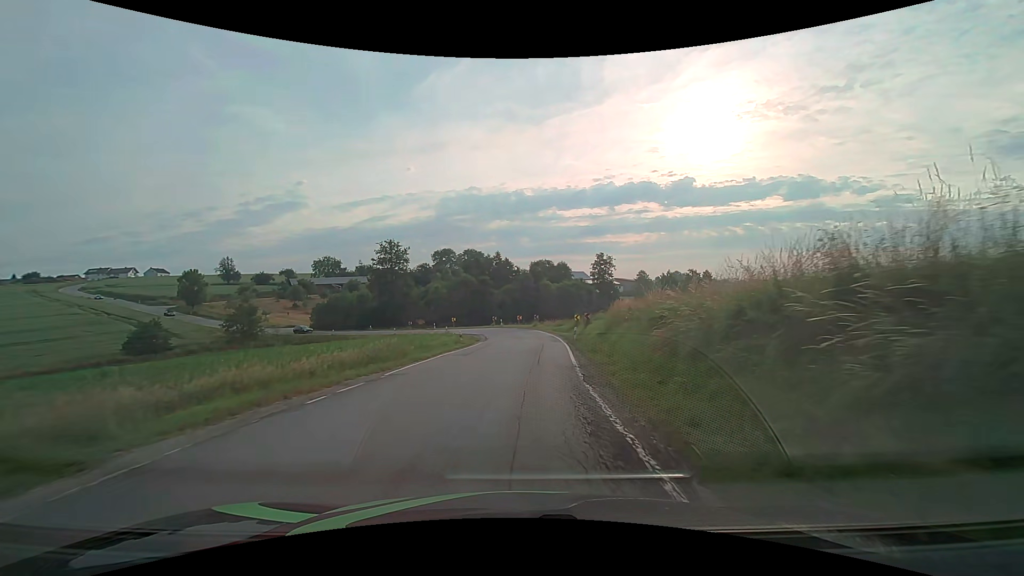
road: secondary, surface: asphalt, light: Day
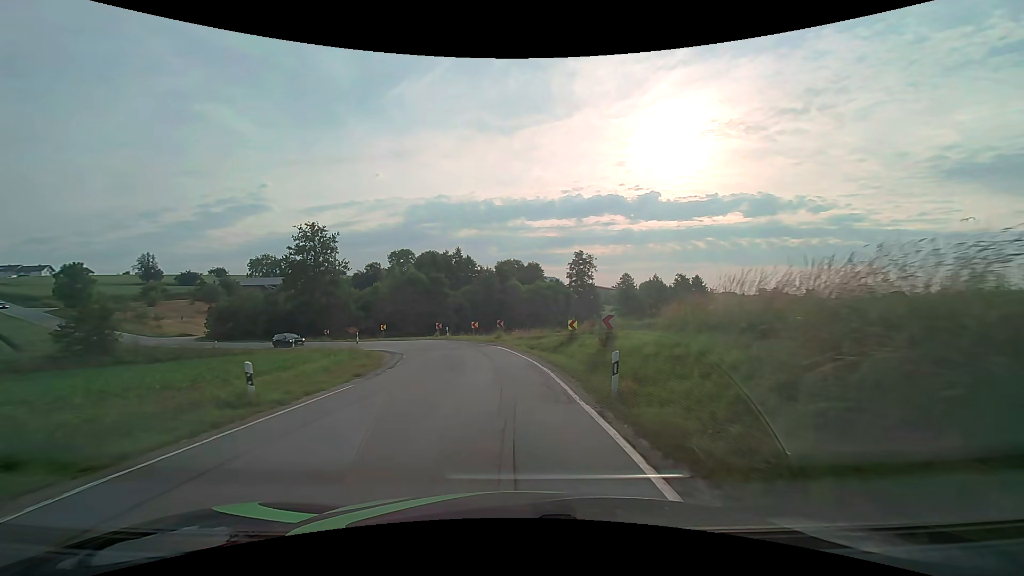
(+0.9, +21.9) m; +4°
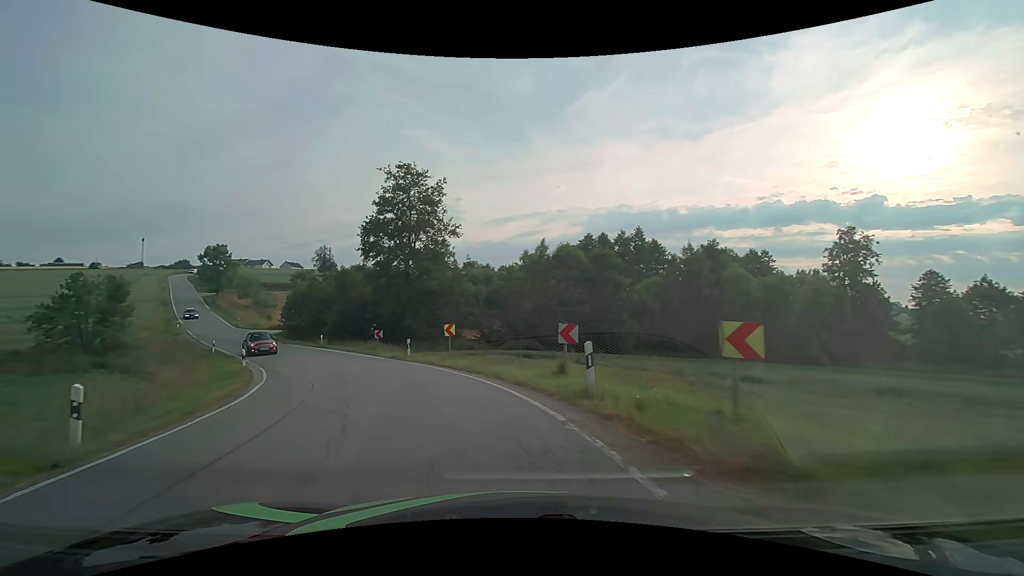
(-3.7, +33.8) m; -21°
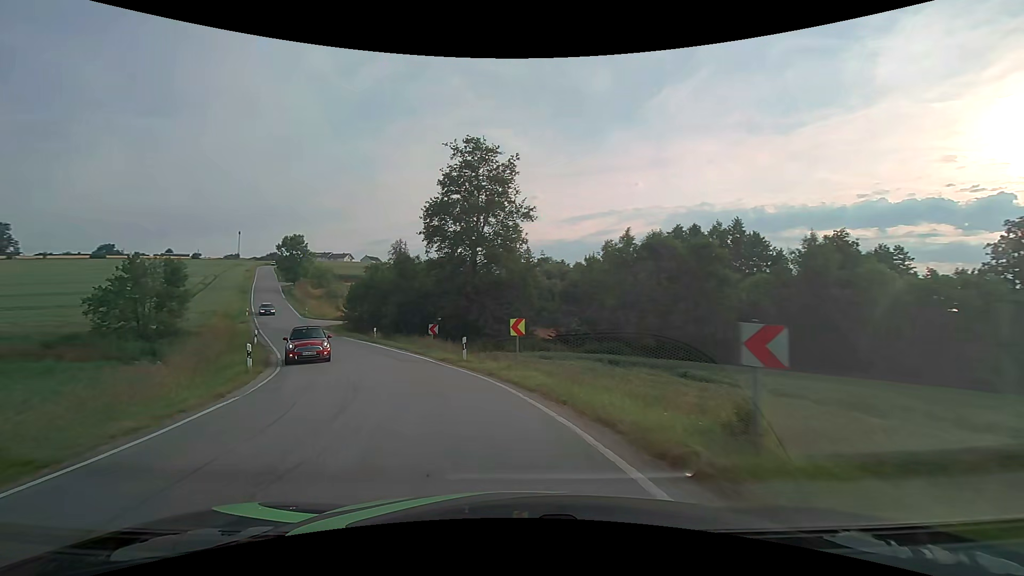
(-0.5, +6.5) m; -8°
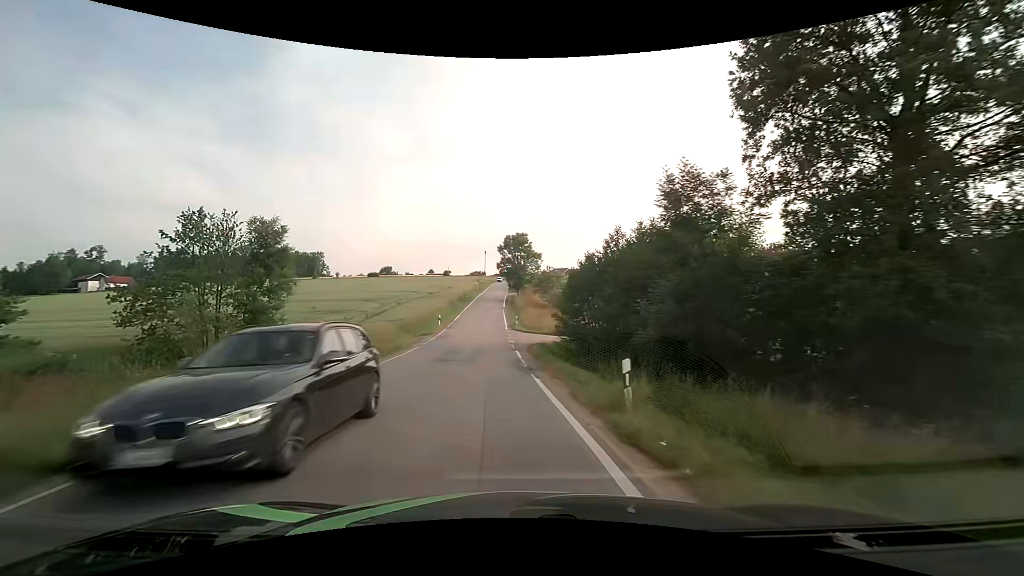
(-6.8, +25.9) m; -27°
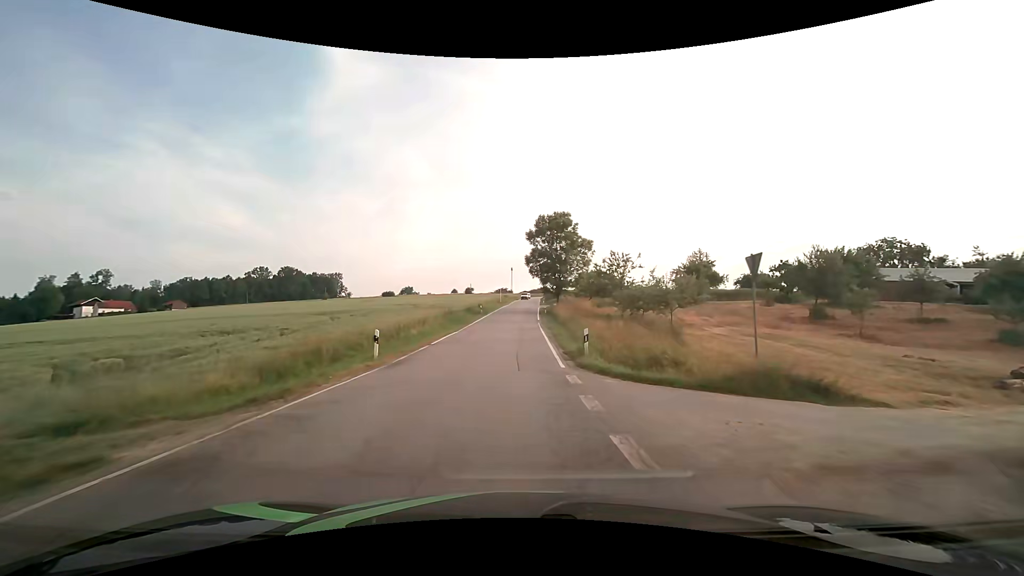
(-1.4, +29.3) m; -4°
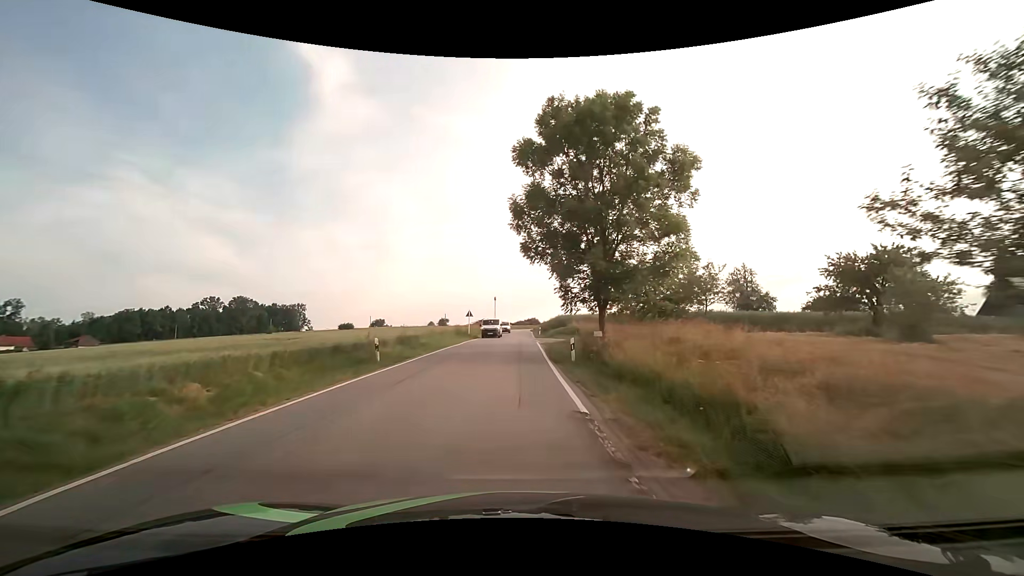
(+0.8, +37.6) m; +2°
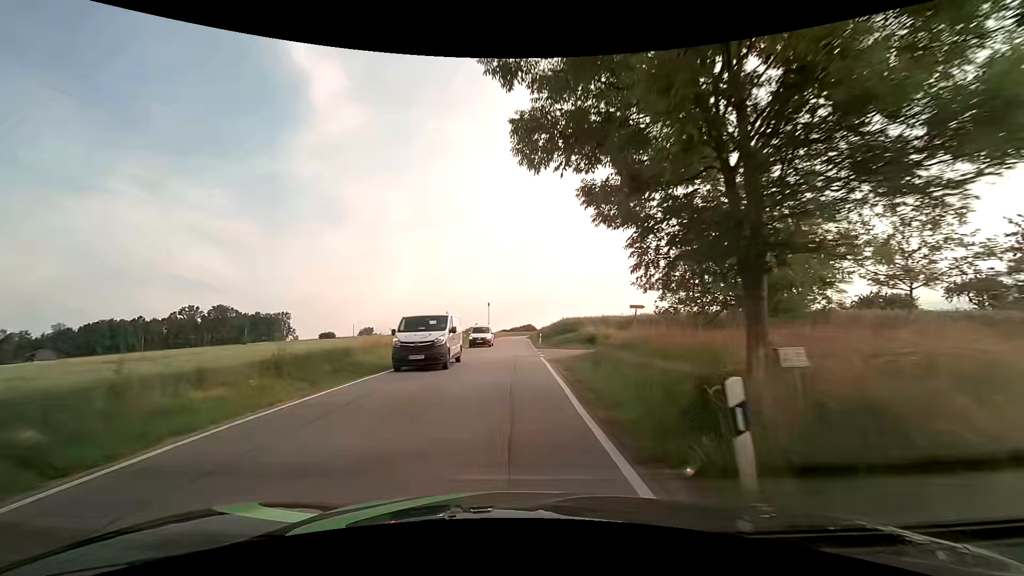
(+0.1, +14.1) m; 0°
(0, +10) (0, +20) (0, +30) (0, +40) (0, +50) (0, +60) (0, +70) (0, +80) (0, +90) (0, +100) m
